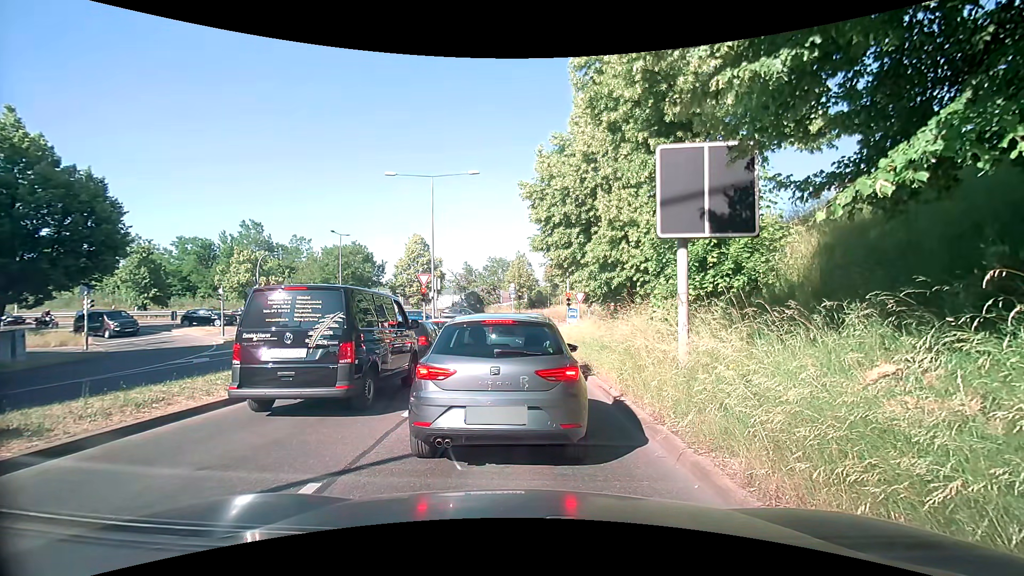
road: tertiary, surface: asphalt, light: Day
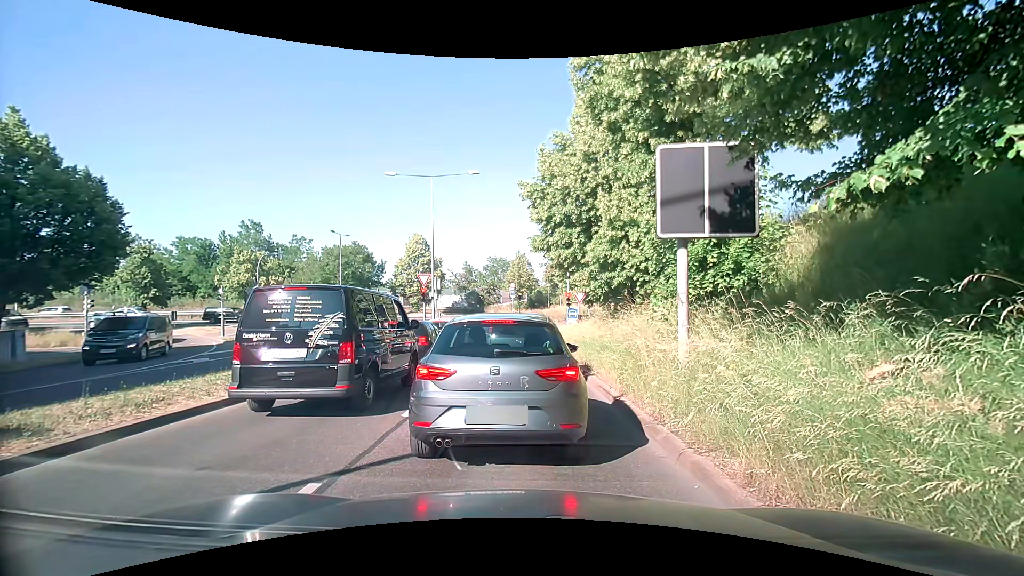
(0.0, 0.0) m; 0°
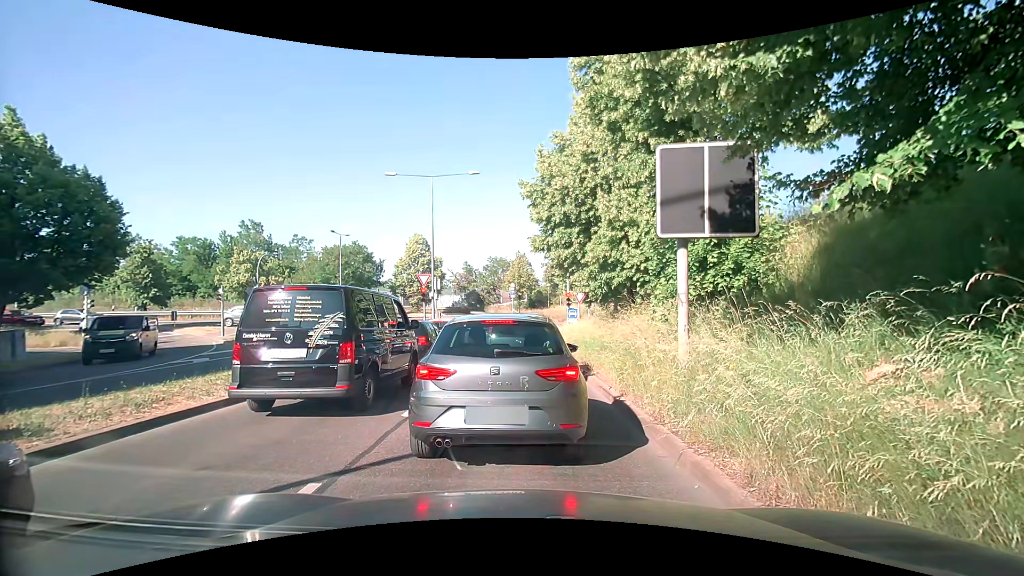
(0.0, 0.0) m; 0°
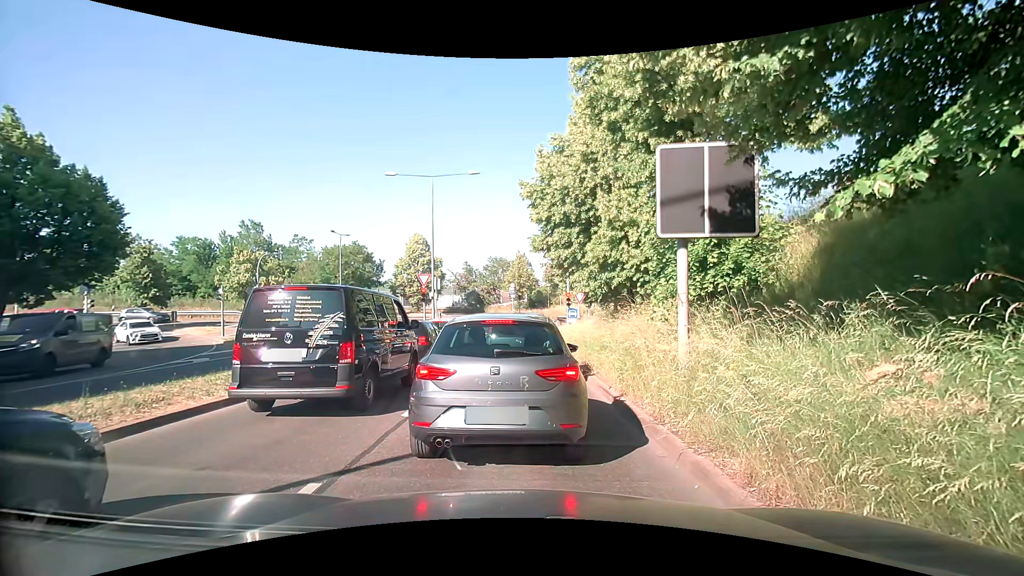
(0.0, 0.0) m; 0°
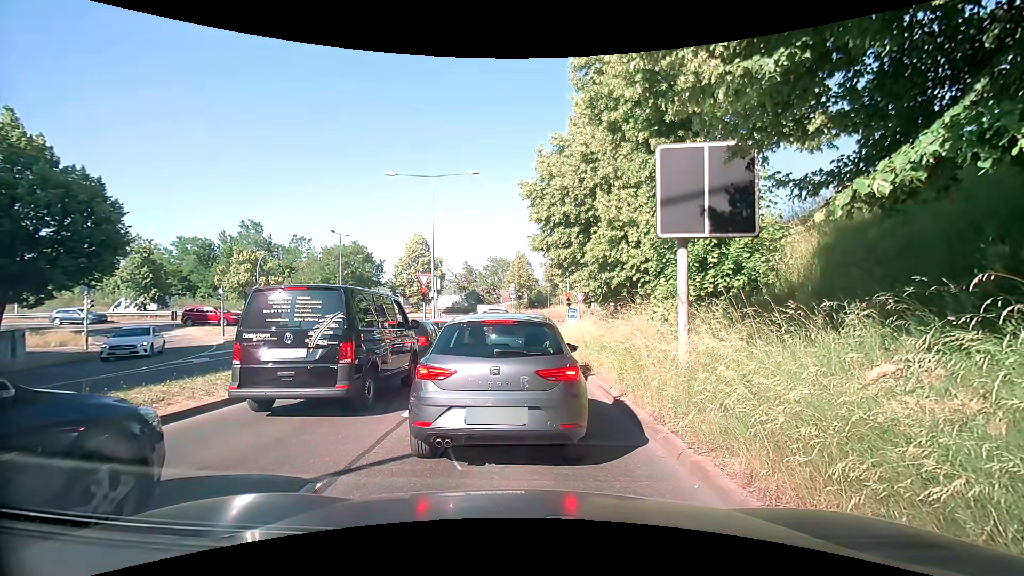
(0.0, 0.0) m; 0°
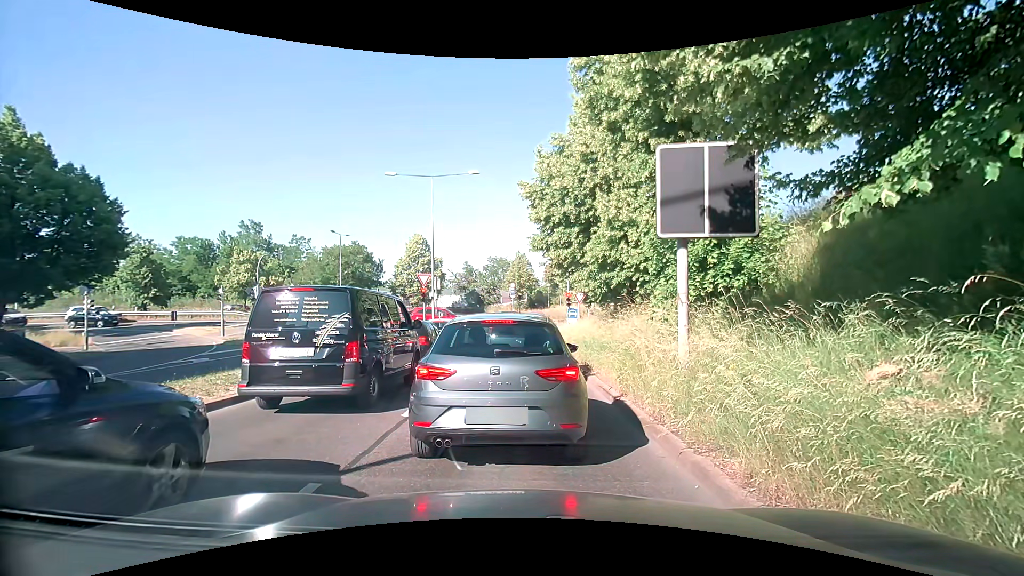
(0.0, 0.0) m; 0°
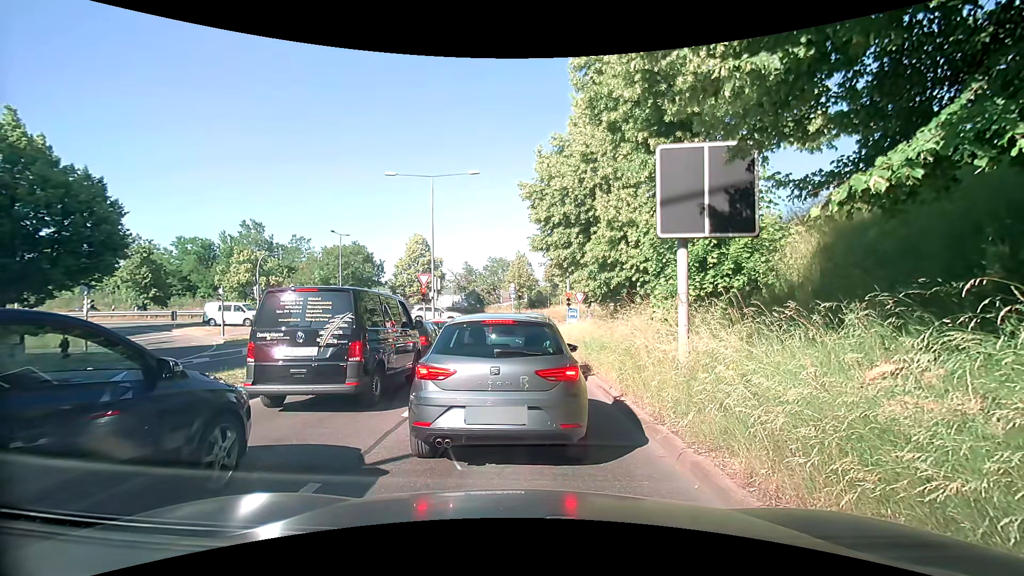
(0.0, 0.0) m; 0°
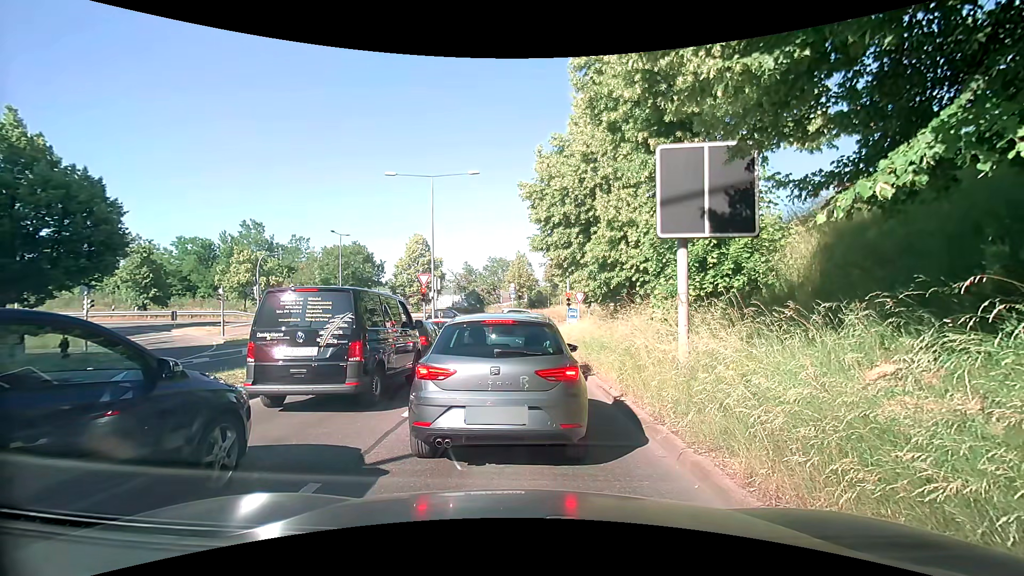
(0.0, 0.0) m; 0°
